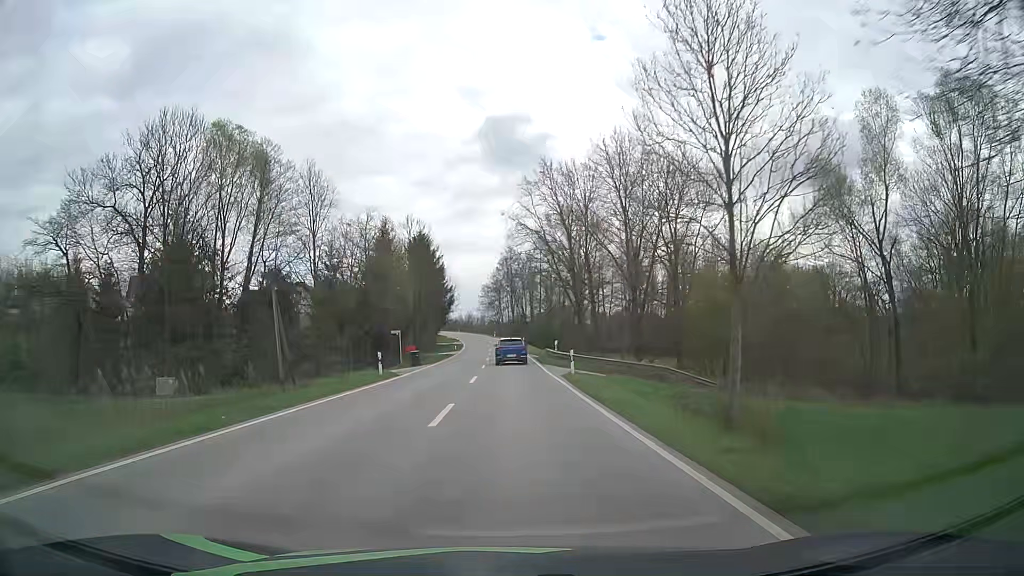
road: secondary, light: Day
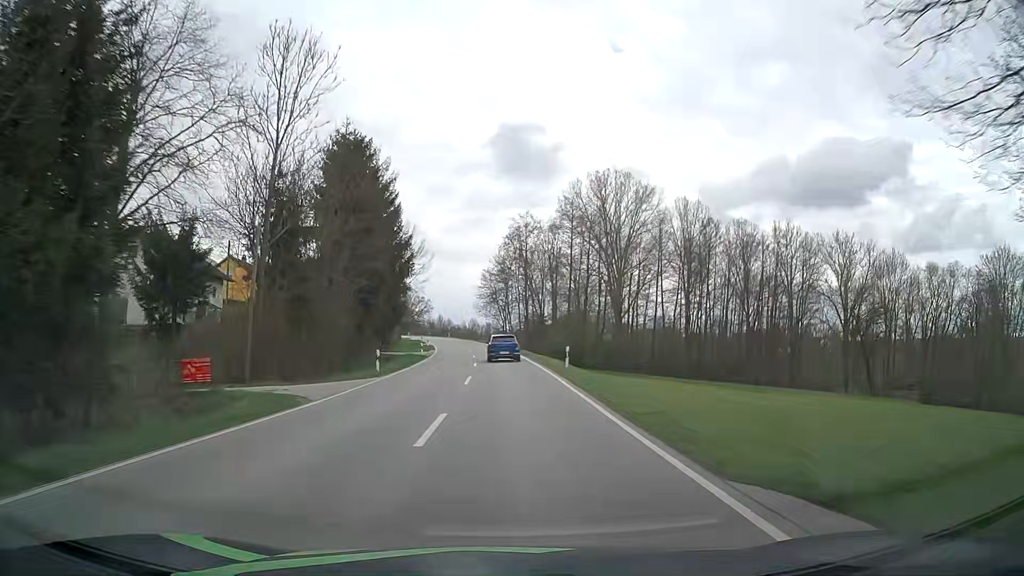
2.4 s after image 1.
(-0.3, +50.2) m; -1°
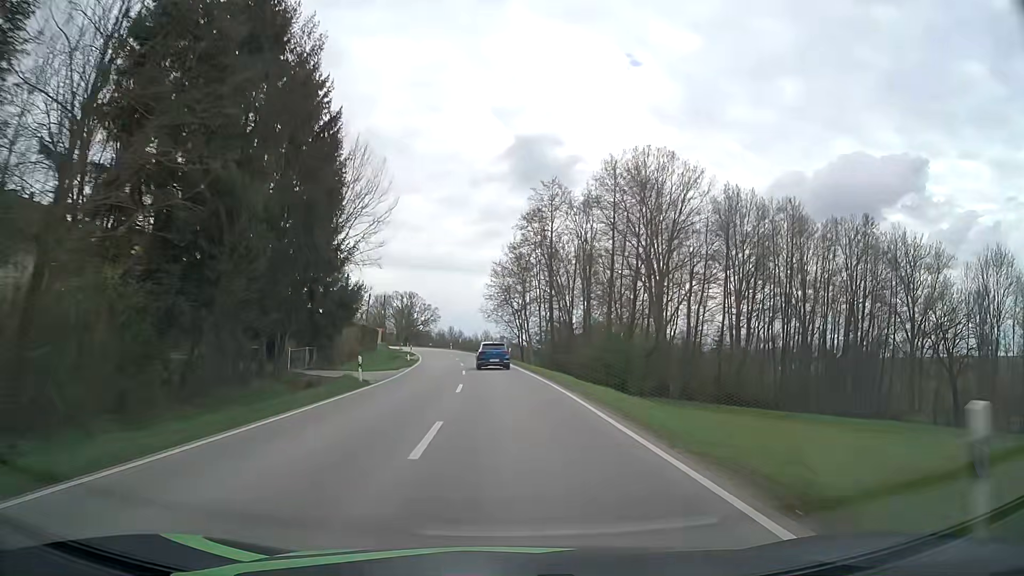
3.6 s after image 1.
(-0.2, +25.0) m; -1°
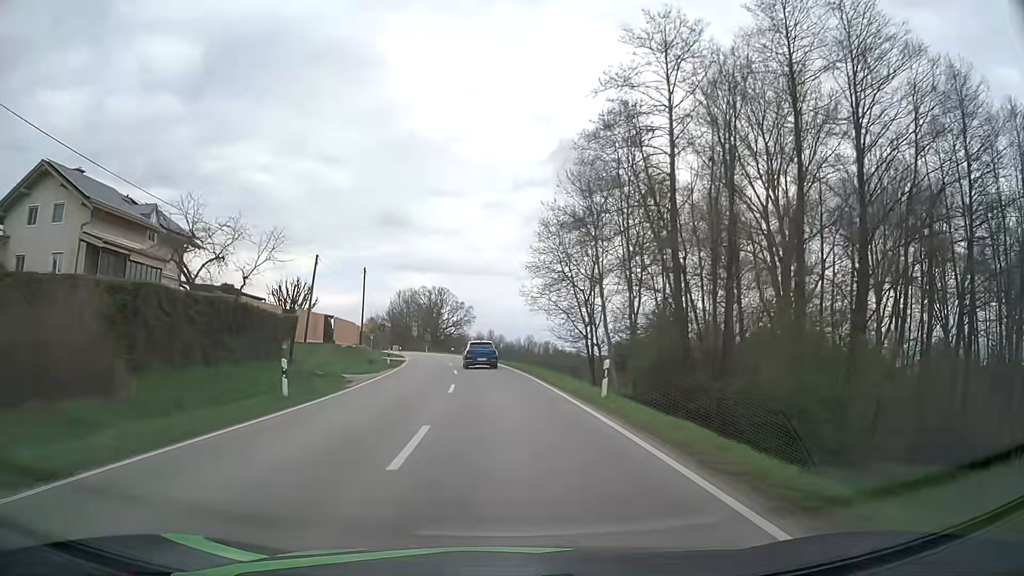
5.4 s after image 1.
(-0.8, +37.0) m; -3°
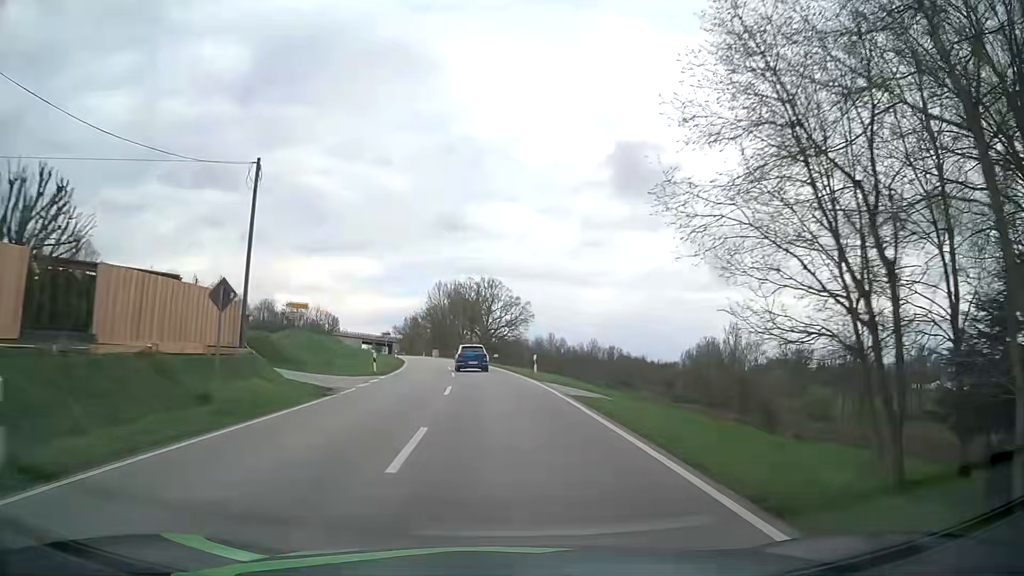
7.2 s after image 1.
(-1.5, +36.3) m; -5°
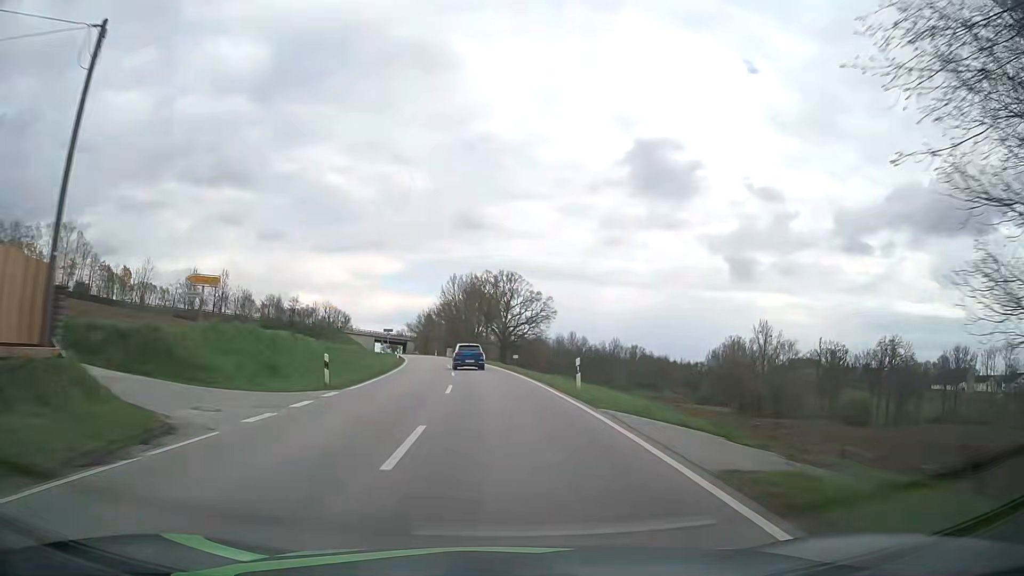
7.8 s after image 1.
(-0.2, +12.0) m; -1°
(0, +10) (-1, +20) (-1, +30) (-2, +40) (-3, +50) (-4, +60) (-6, +70) (-8, +80) (-9, +89) (-11, +99) m
